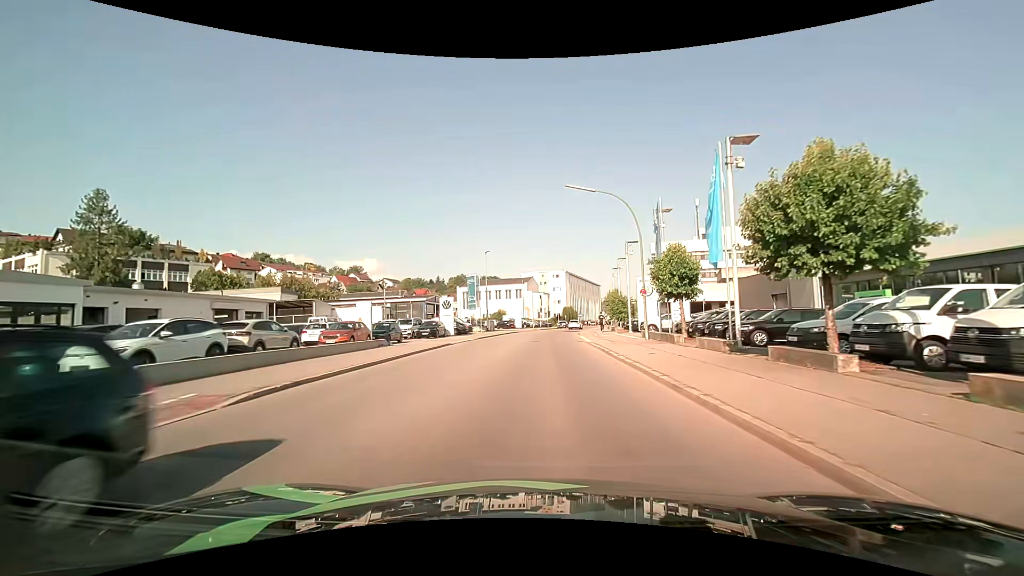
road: tertiary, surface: asphalt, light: Day
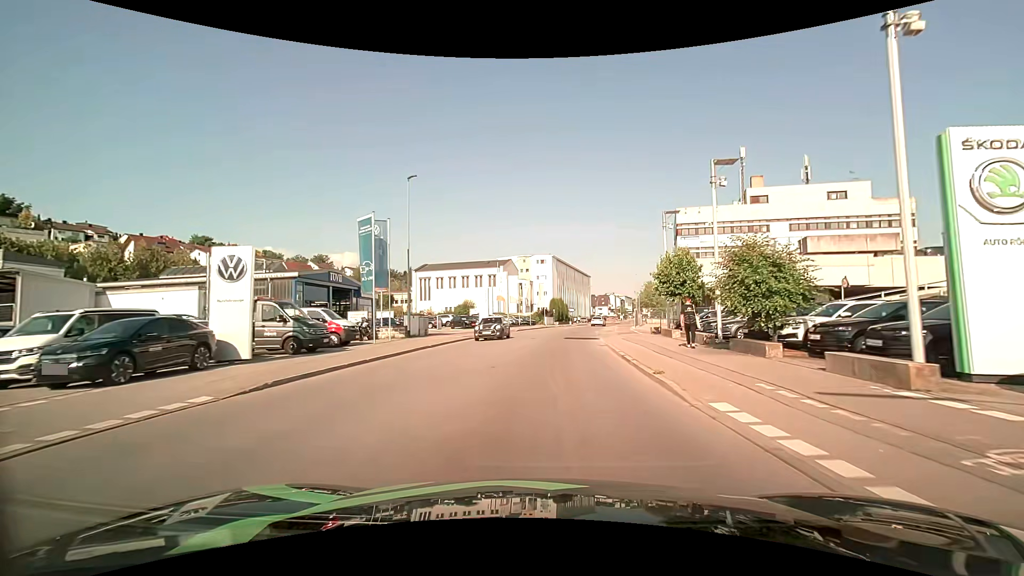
(+0.3, +32.9) m; +2°
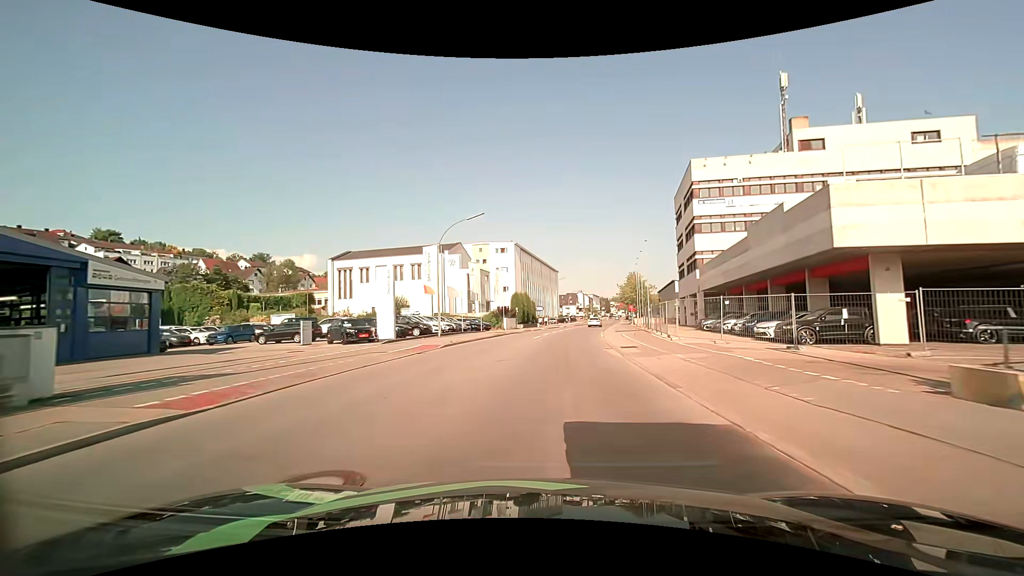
(+0.7, +25.7) m; +4°
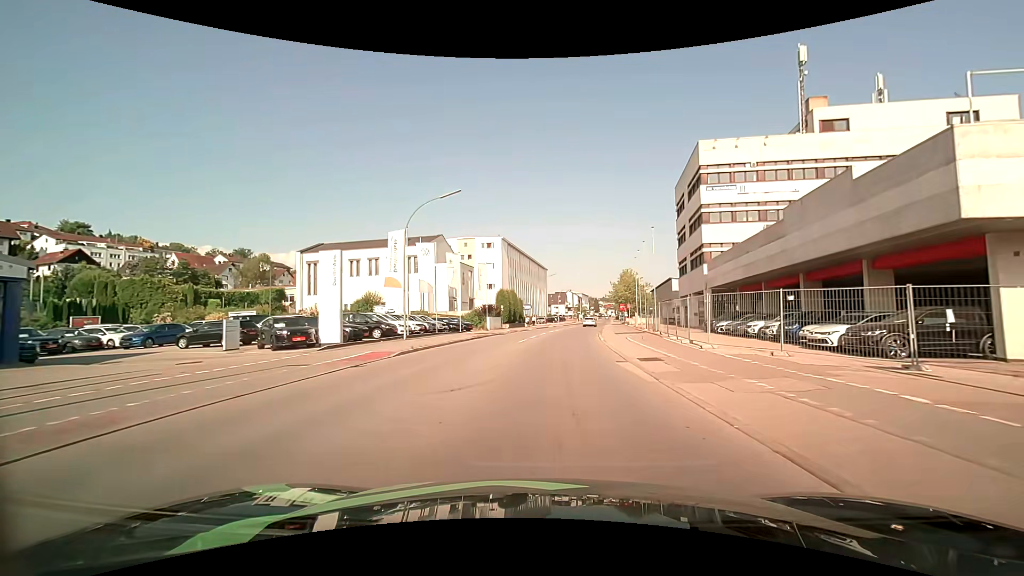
(0.0, +6.4) m; +2°
